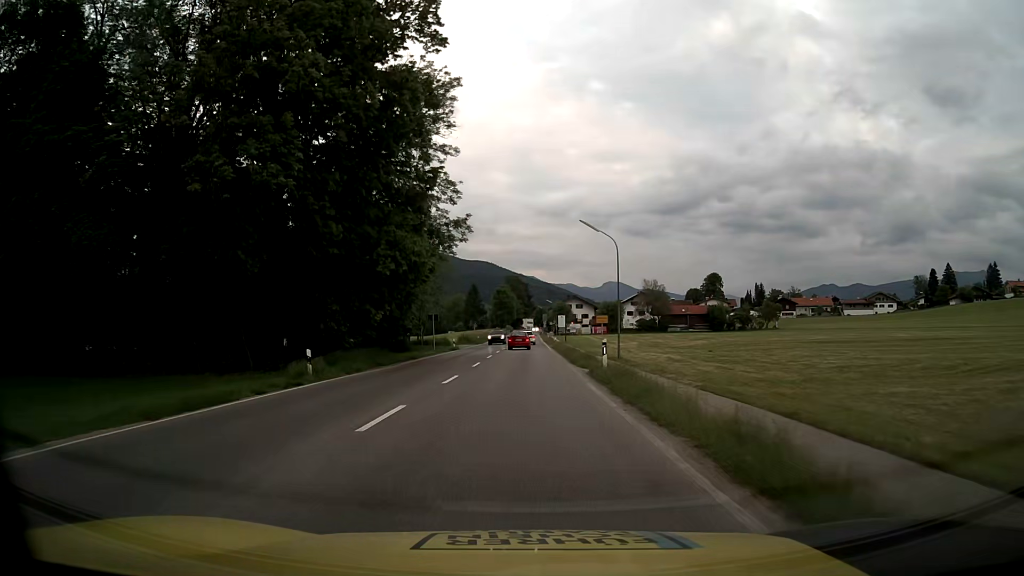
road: primary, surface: asphalt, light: Day
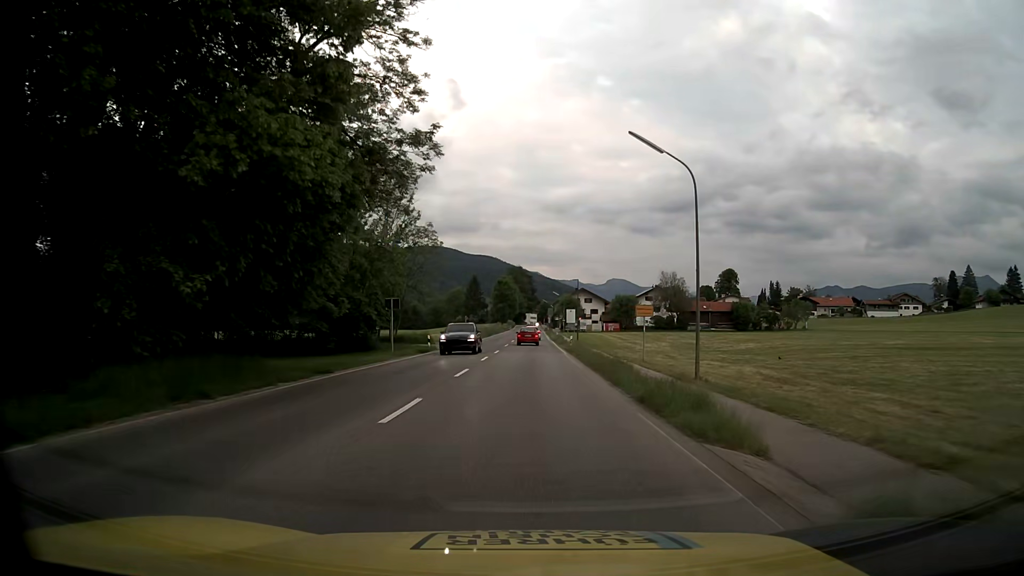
(0.0, +17.5) m; 0°
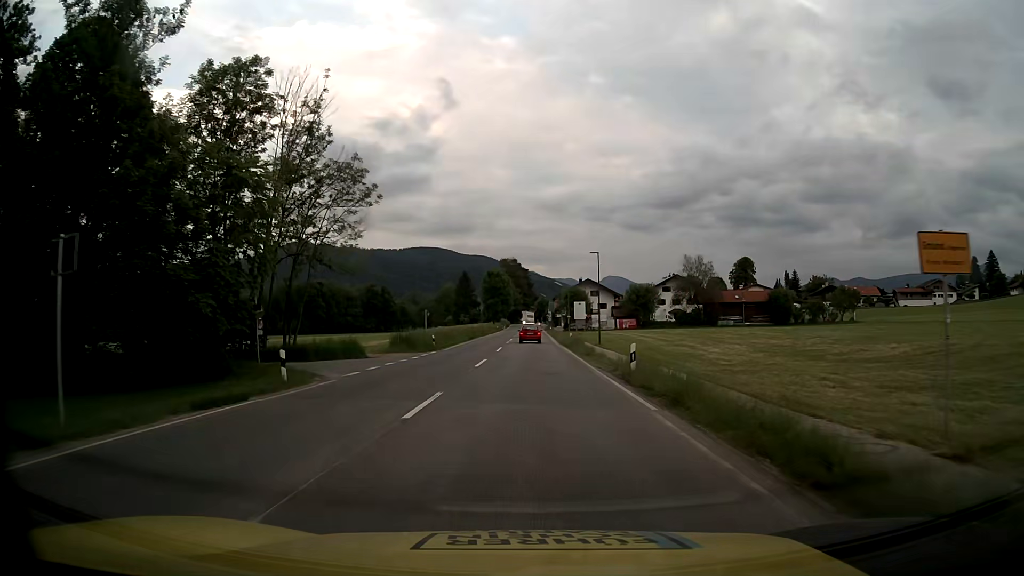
(+0.2, +26.4) m; 0°
(0, +10) (0, +20) (0, +30) (0, +40) (+1, +50) (+1, +60) (+1, +70) (+1, +80) (+1, +90) (+1, +100) m
